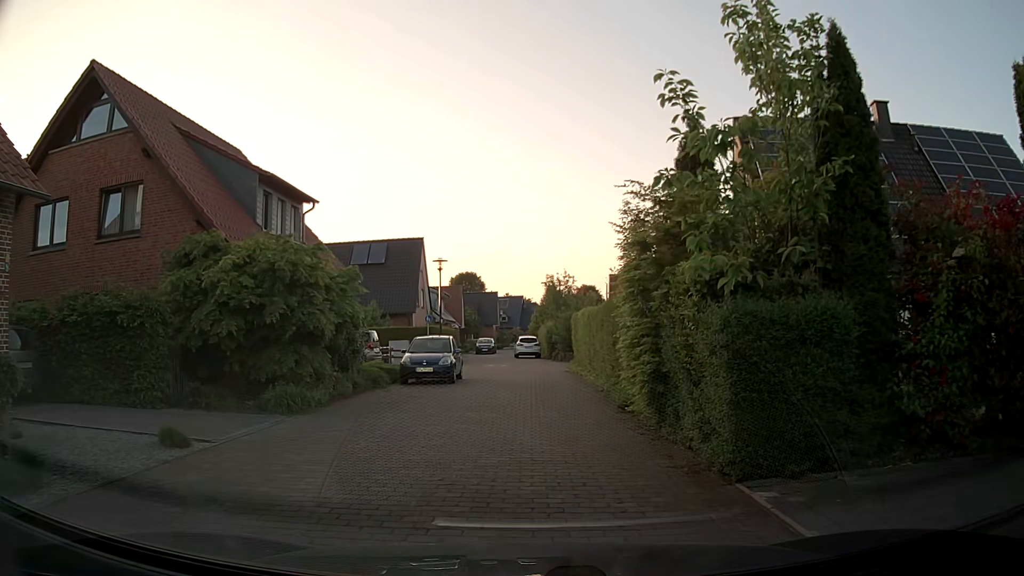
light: Day
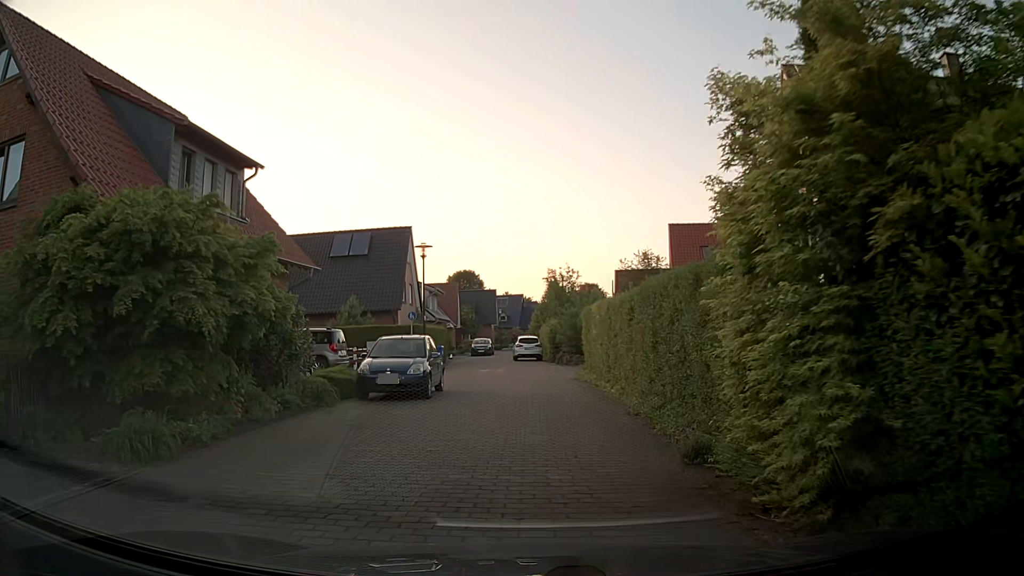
(-0.1, +5.3) m; -1°
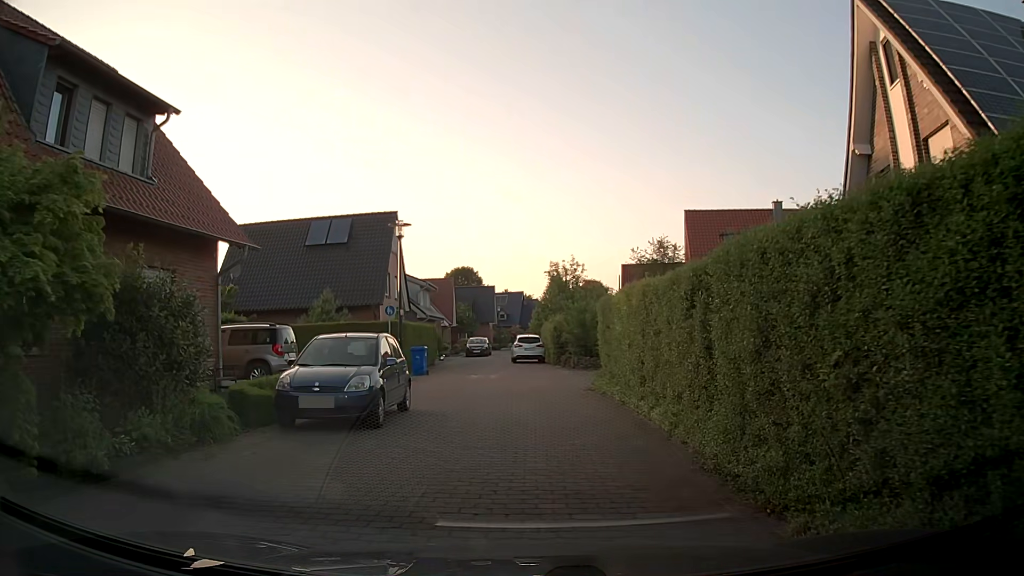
(0.0, +5.2) m; 0°
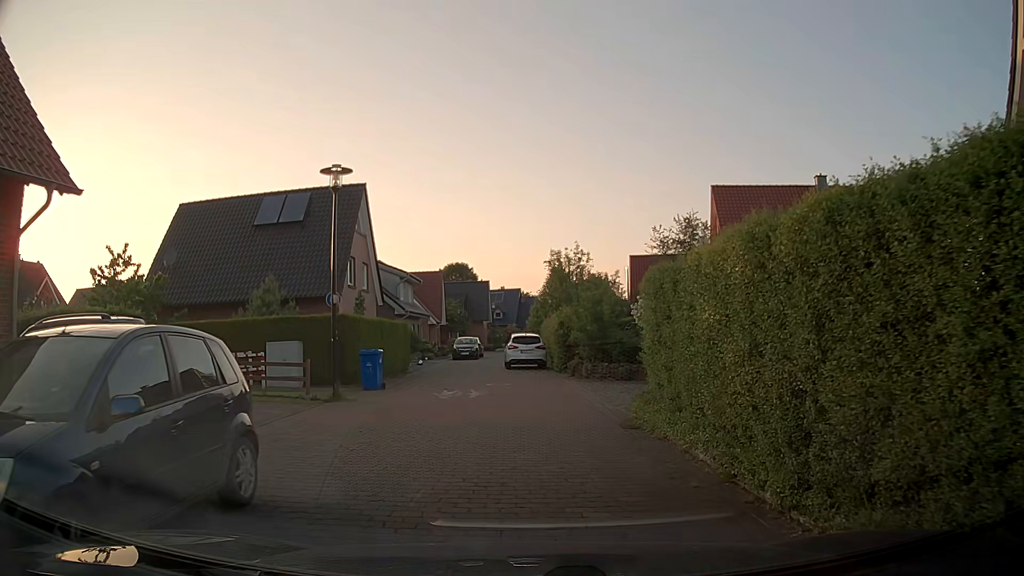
(+0.1, +7.5) m; 0°
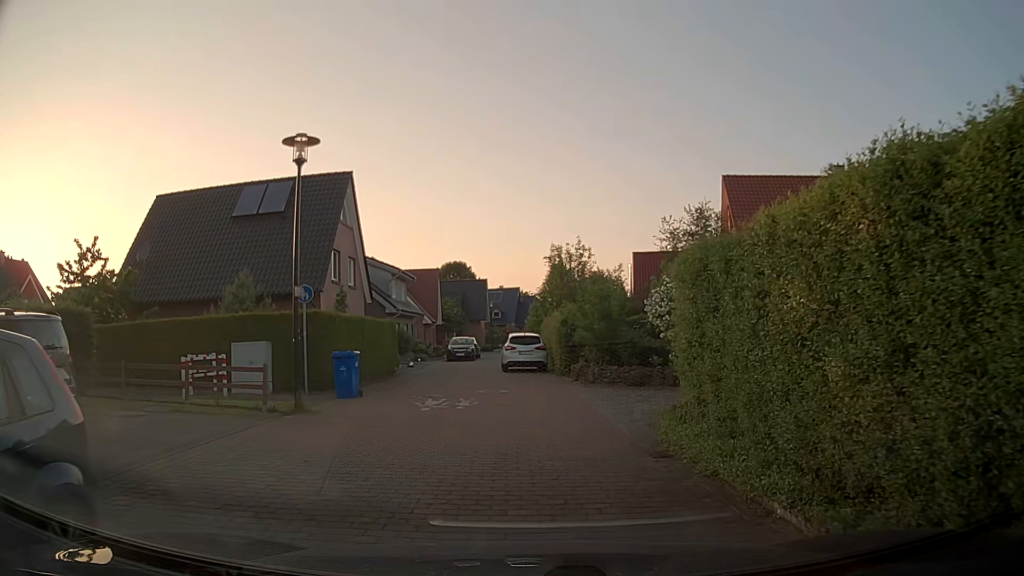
(0.0, +2.5) m; +1°
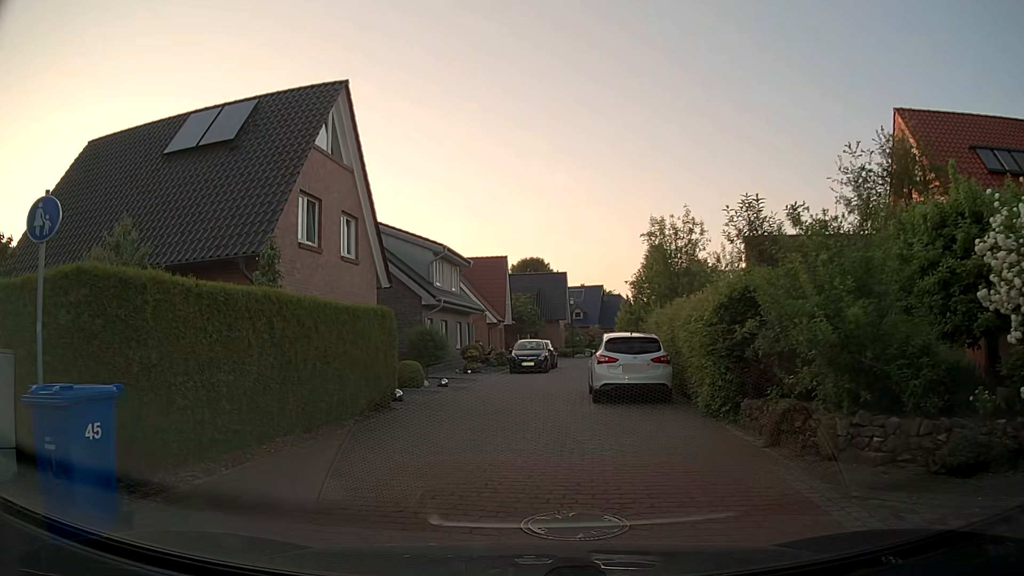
(-0.6, +12.0) m; -7°
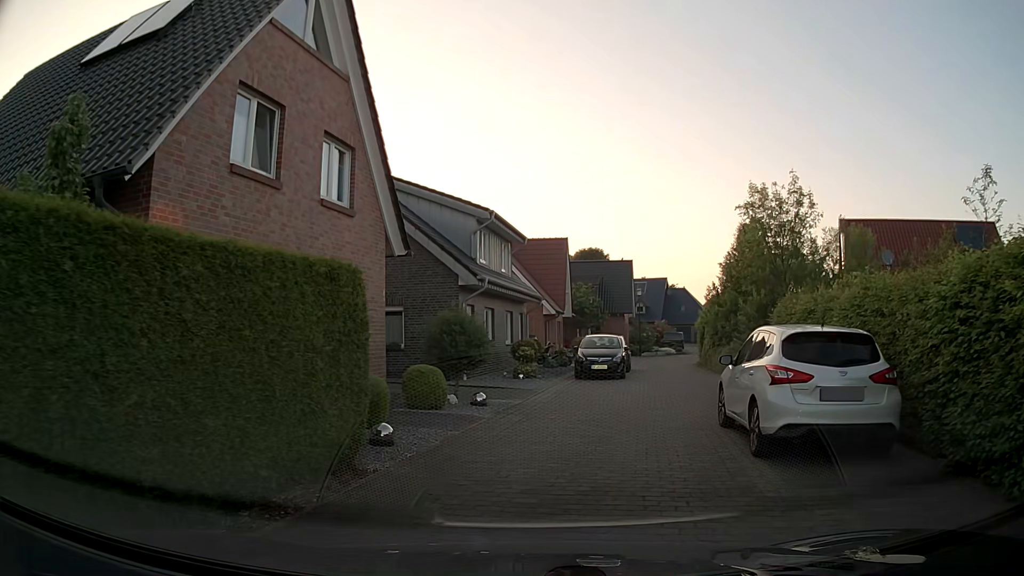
(-0.5, +7.3) m; -4°
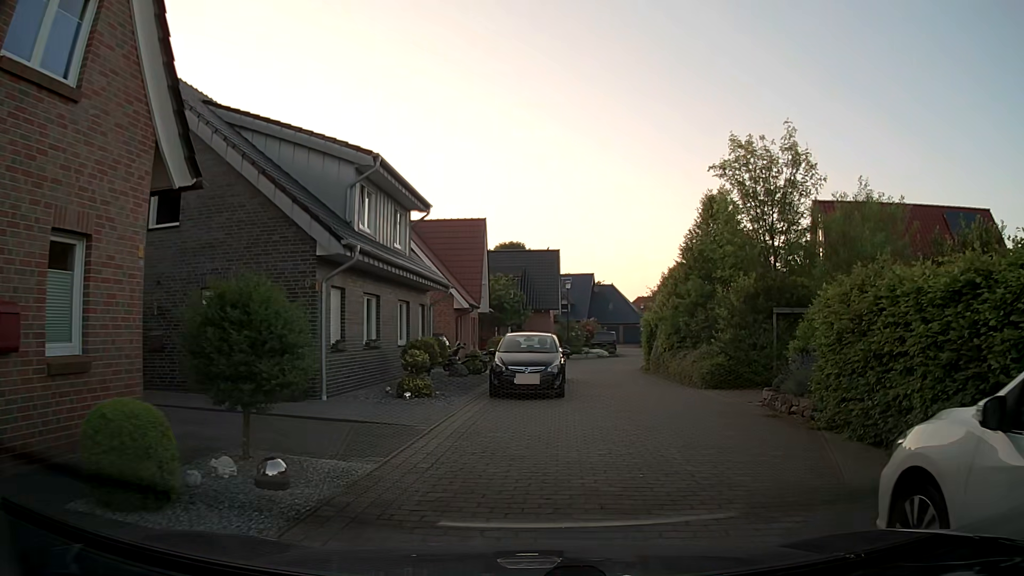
(+0.2, +7.4) m; +5°
(+2, +10) (+3, +20) (+4, +30) (+6, +39) (+13, +46) (+23, +46) (+33, +44) (+42, +41) (+52, +38) (+62, +35) m
